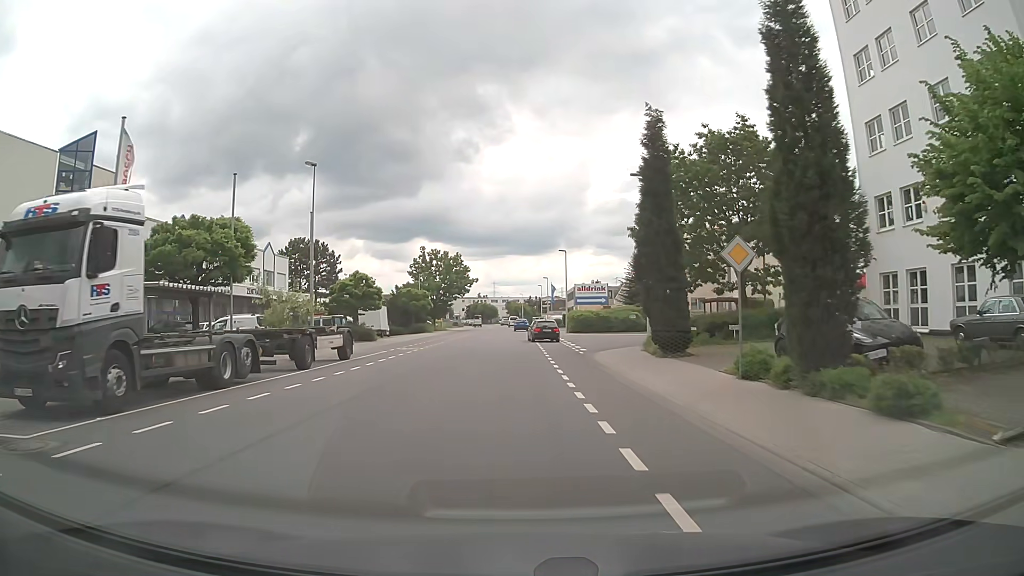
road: tertiary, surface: asphalt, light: Day
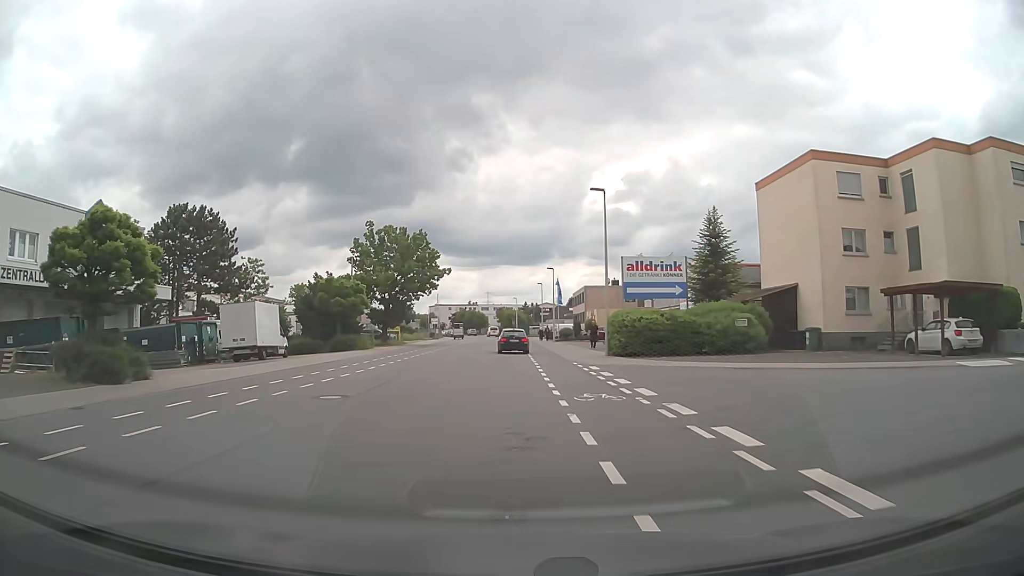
(+0.1, +32.2) m; +1°
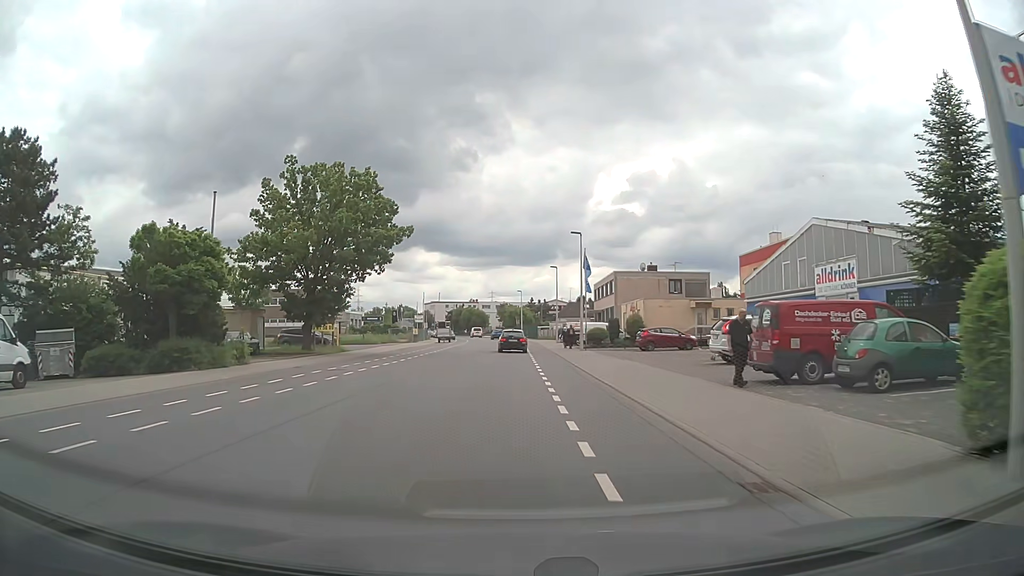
(-0.1, +26.2) m; -1°
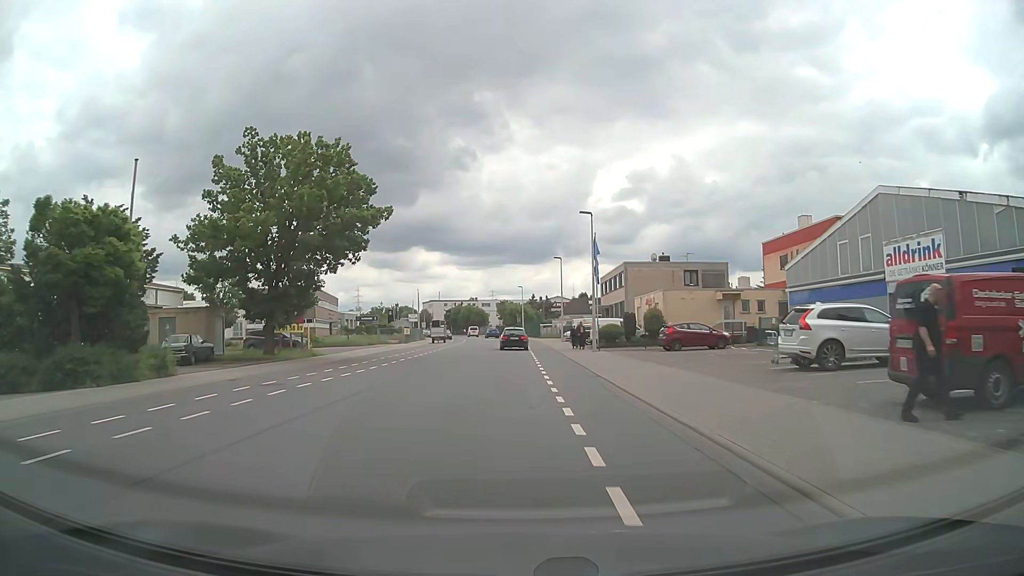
(0.0, +6.7) m; 0°
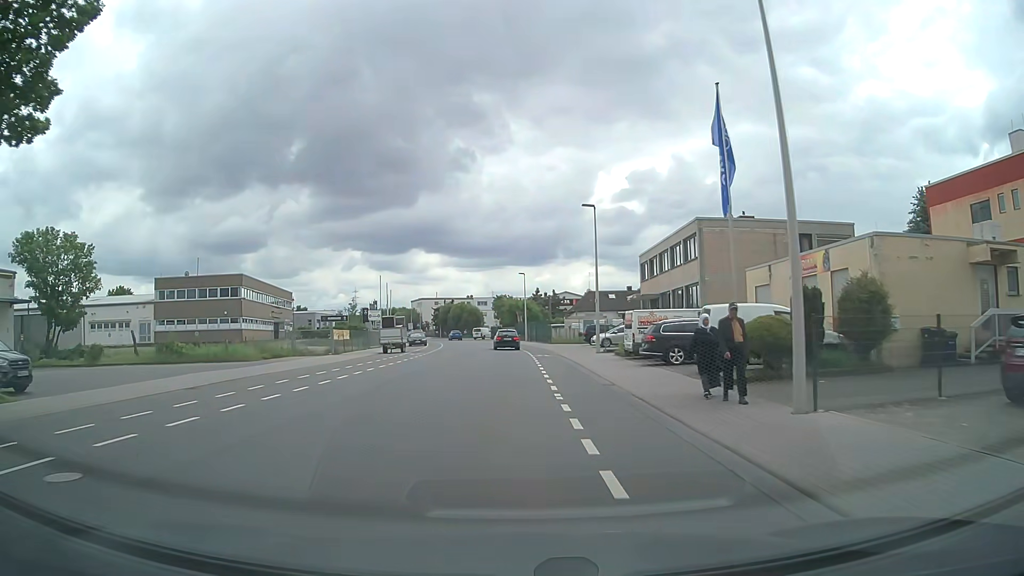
(-0.1, +27.1) m; 0°
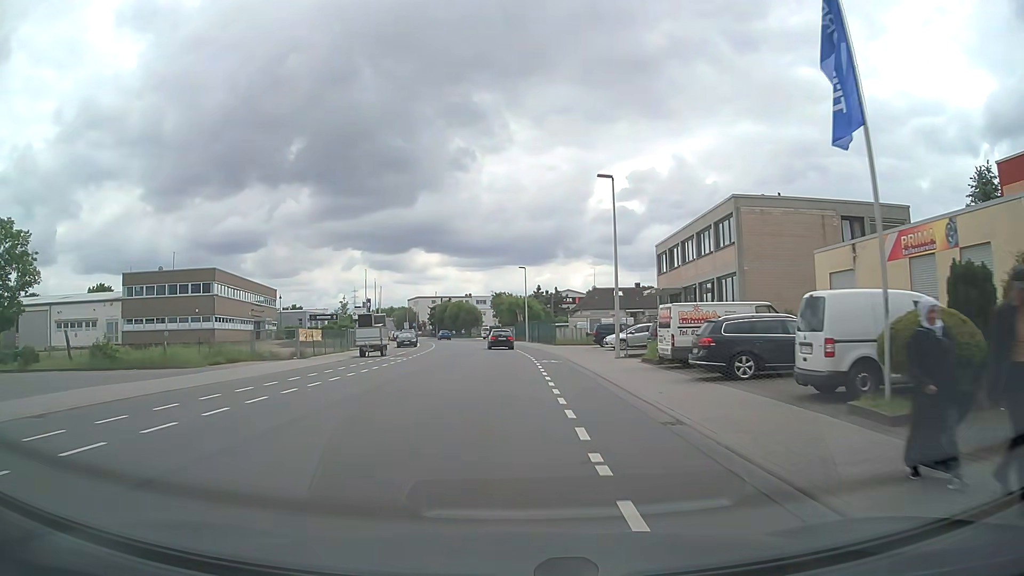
(0.0, +6.9) m; 0°
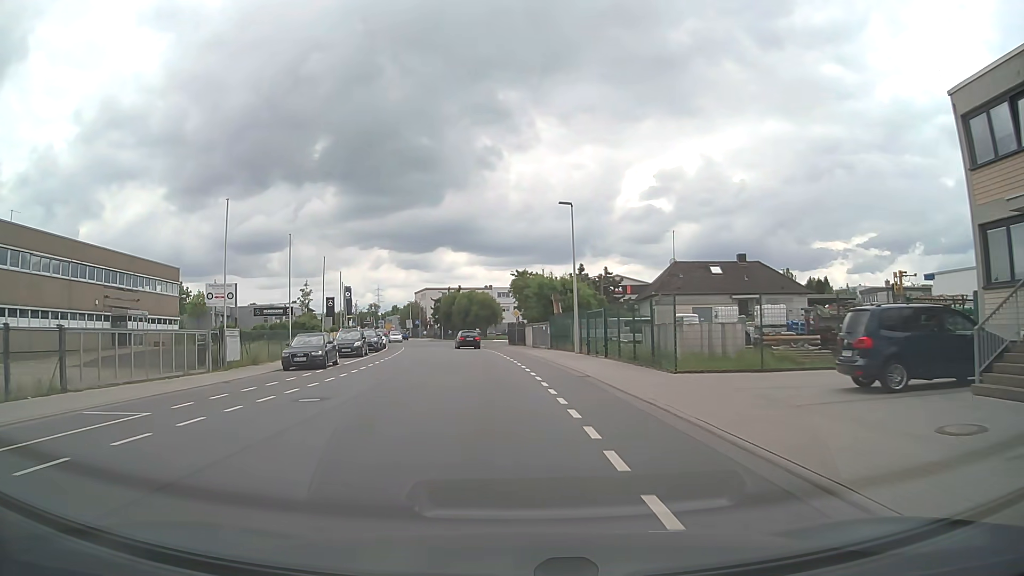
(-0.5, +35.6) m; -2°
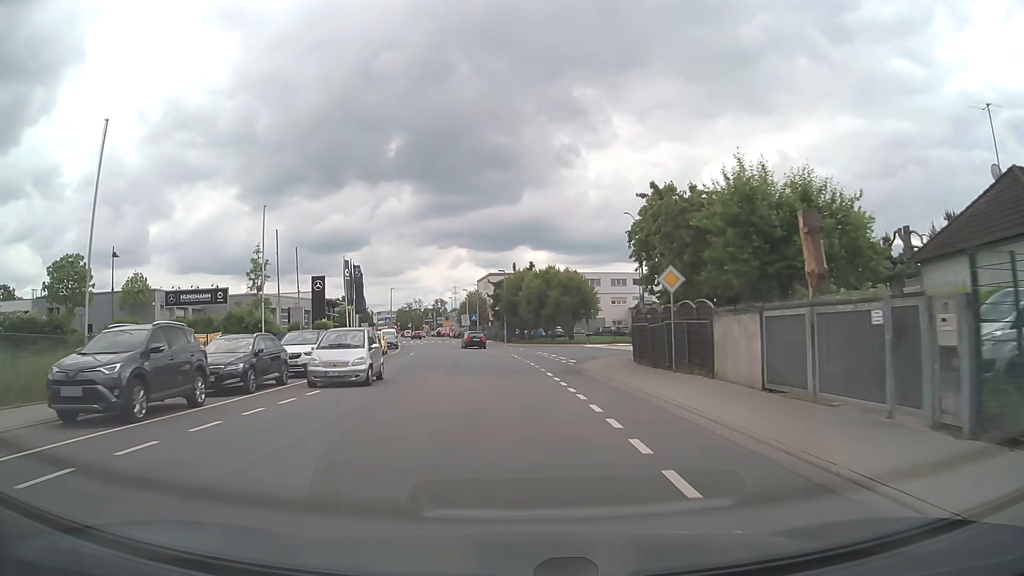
(-2.1, +36.9) m; -7°
